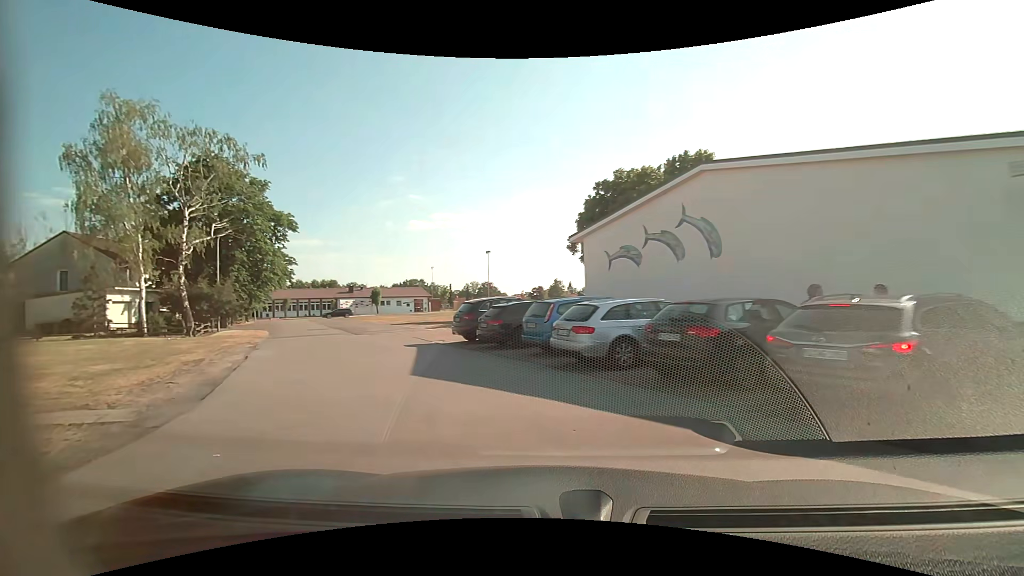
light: Day
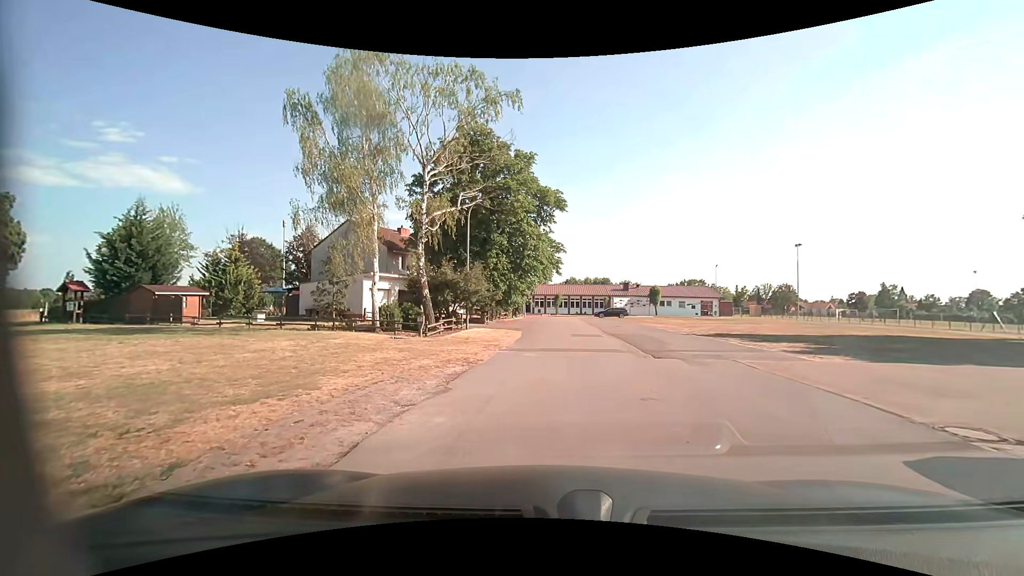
(-4.8, +11.9) m; -32°
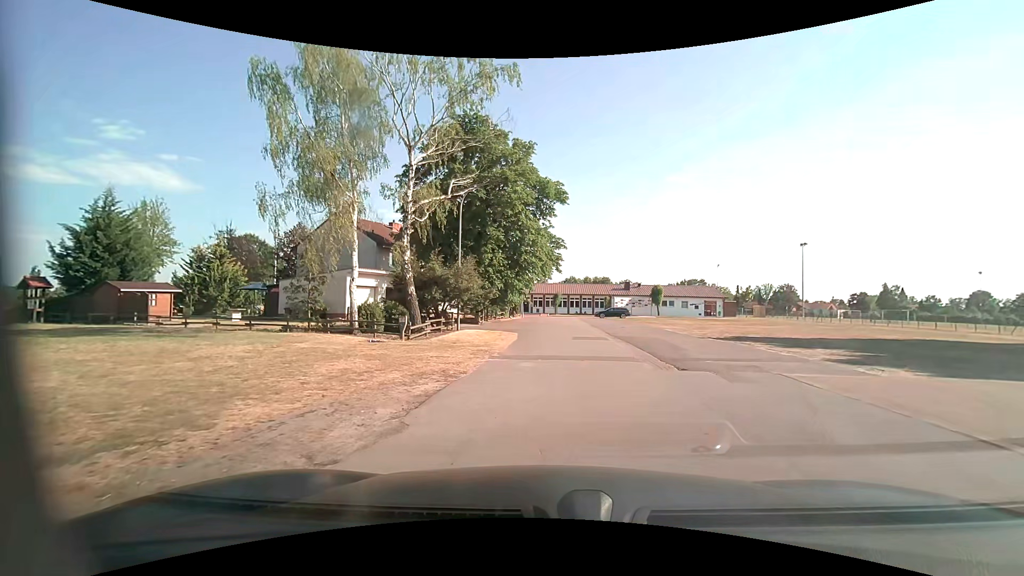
(0.0, +2.5) m; 0°
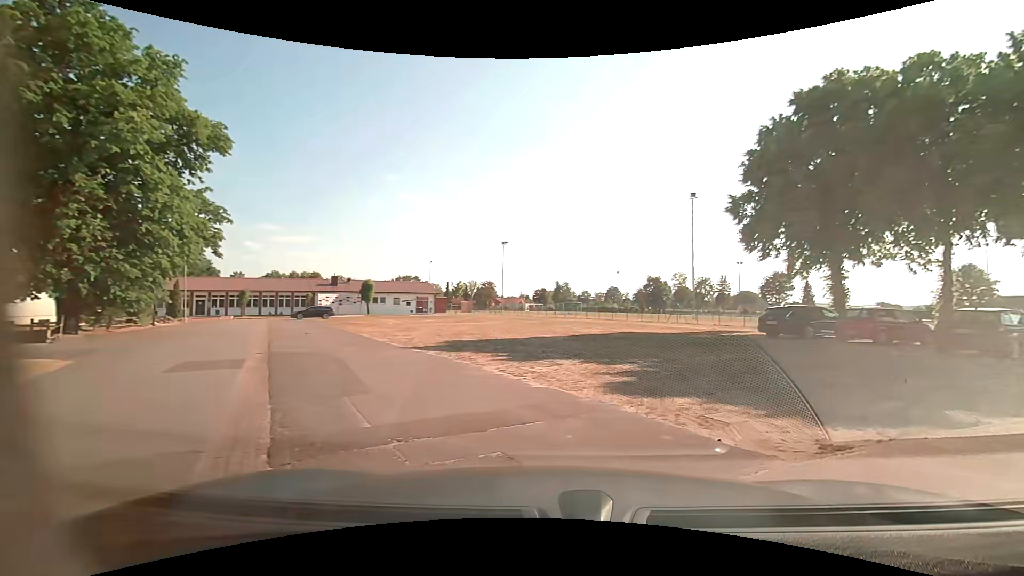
(+1.7, +8.3) m; +31°
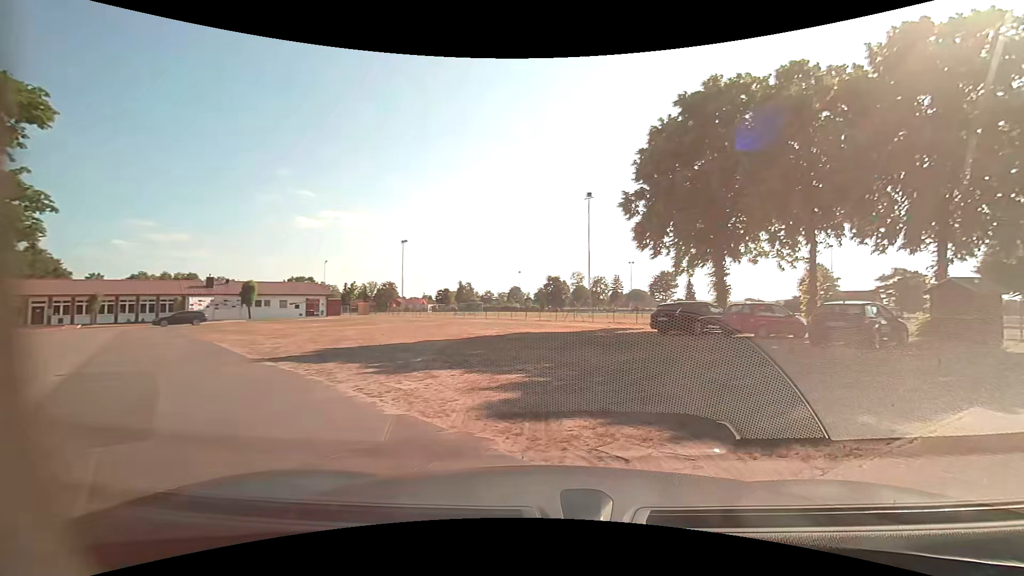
(+0.2, +1.8) m; +10°
